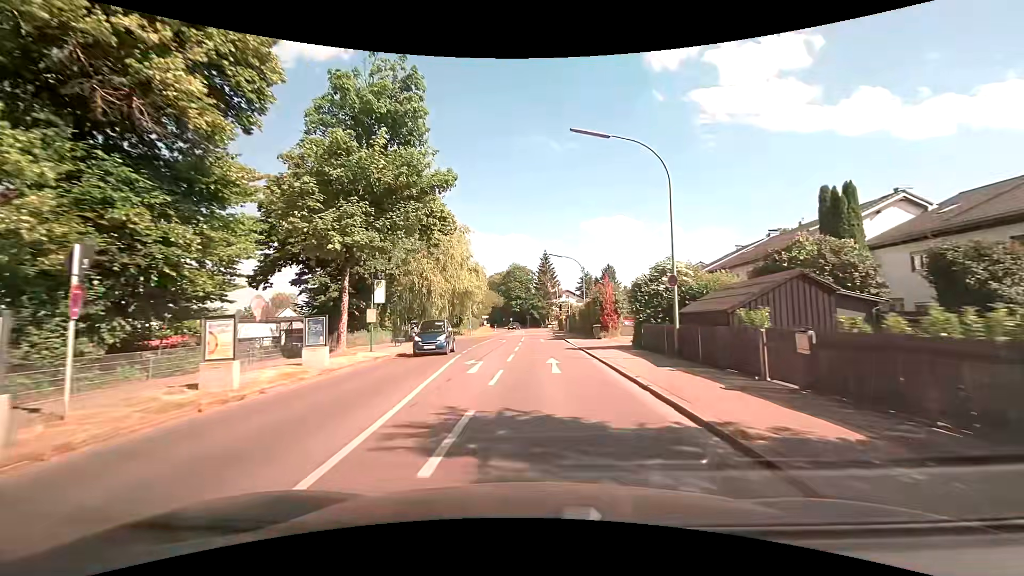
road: tertiary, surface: asphalt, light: Day
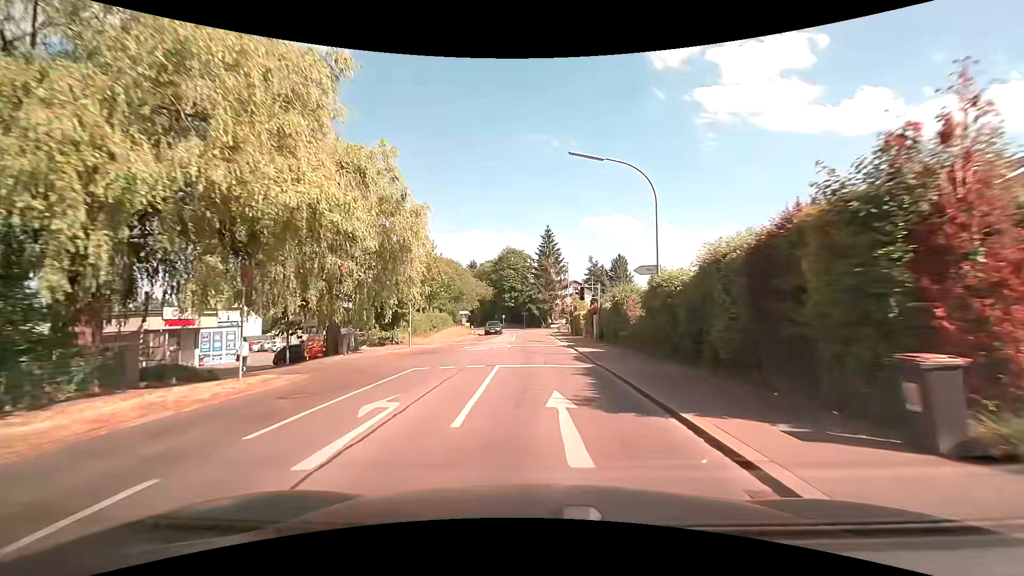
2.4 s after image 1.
(-0.1, +27.8) m; 0°
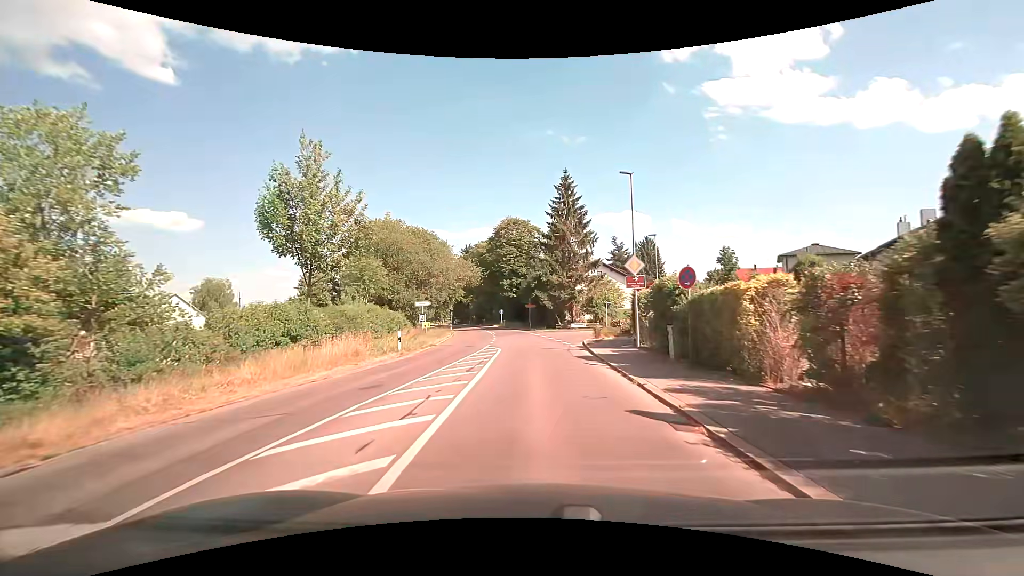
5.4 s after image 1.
(-0.3, +30.1) m; -1°
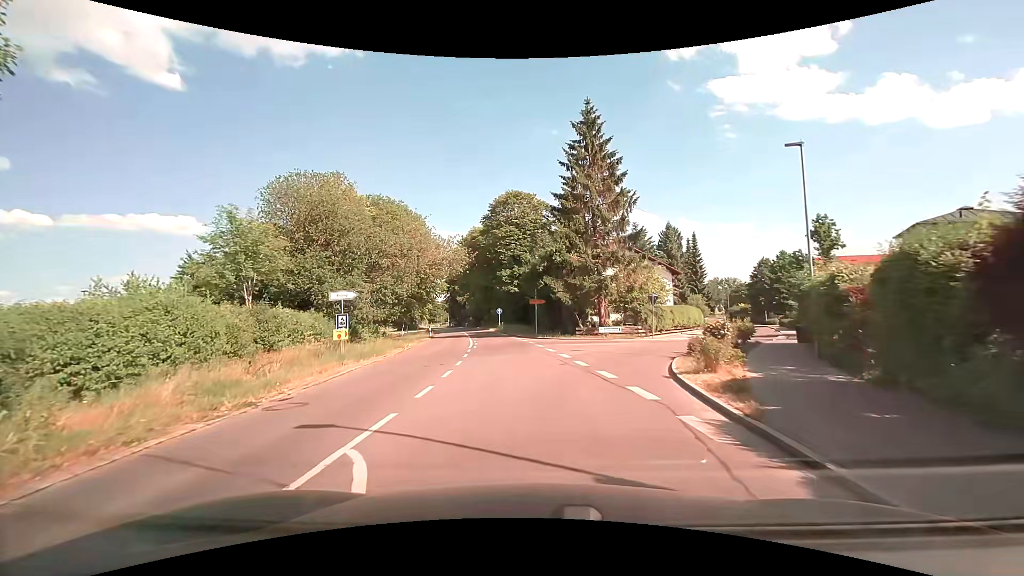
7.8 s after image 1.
(-0.1, +17.8) m; 0°
